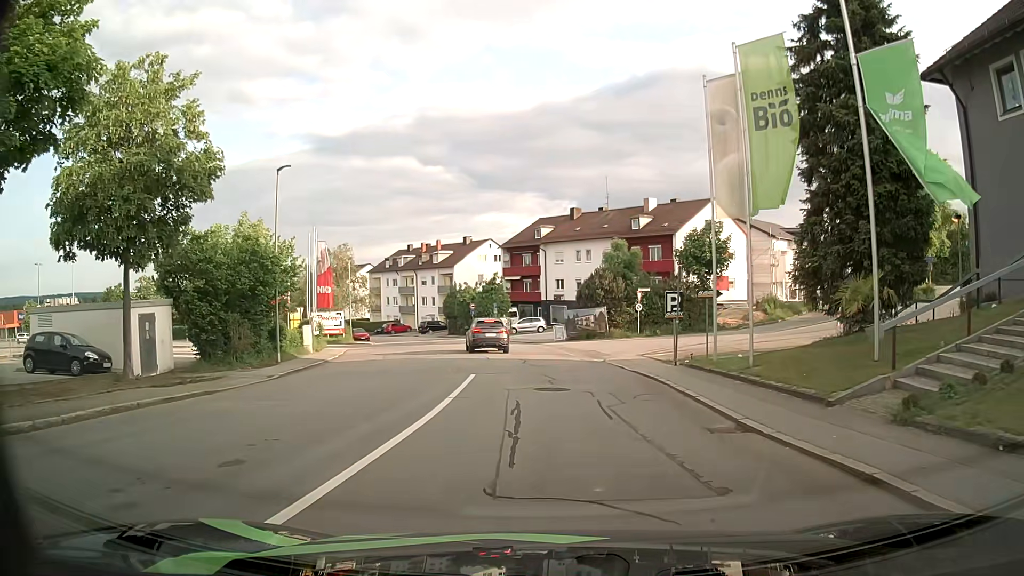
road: residential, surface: asphalt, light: Day
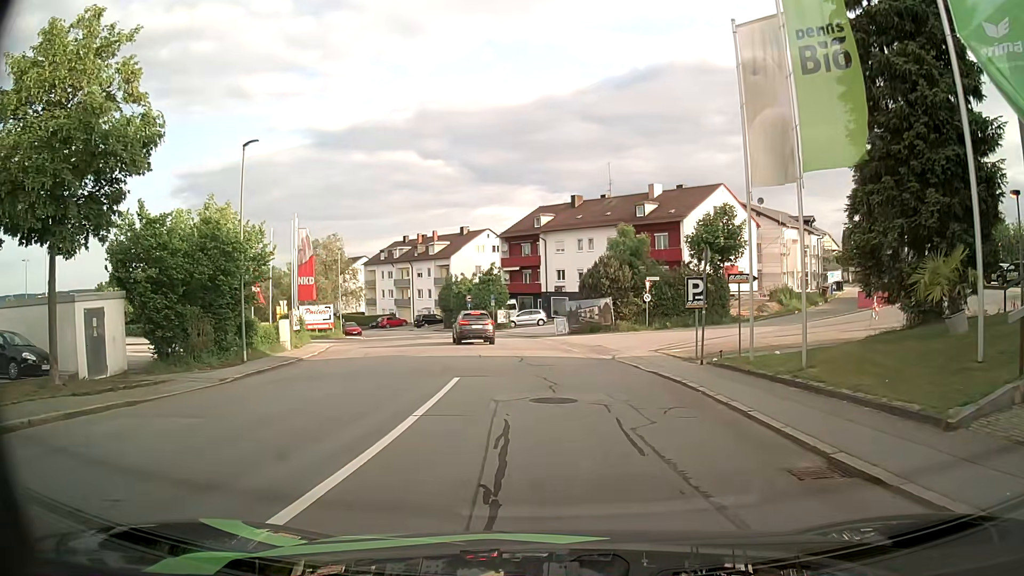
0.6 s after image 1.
(0.0, +3.4) m; +1°
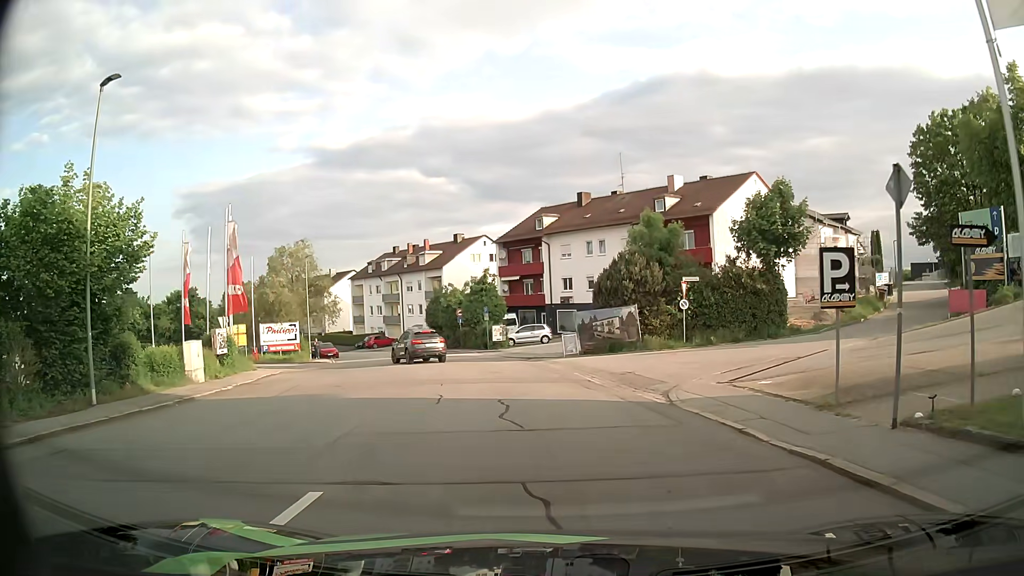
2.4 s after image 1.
(0.0, +9.6) m; -1°
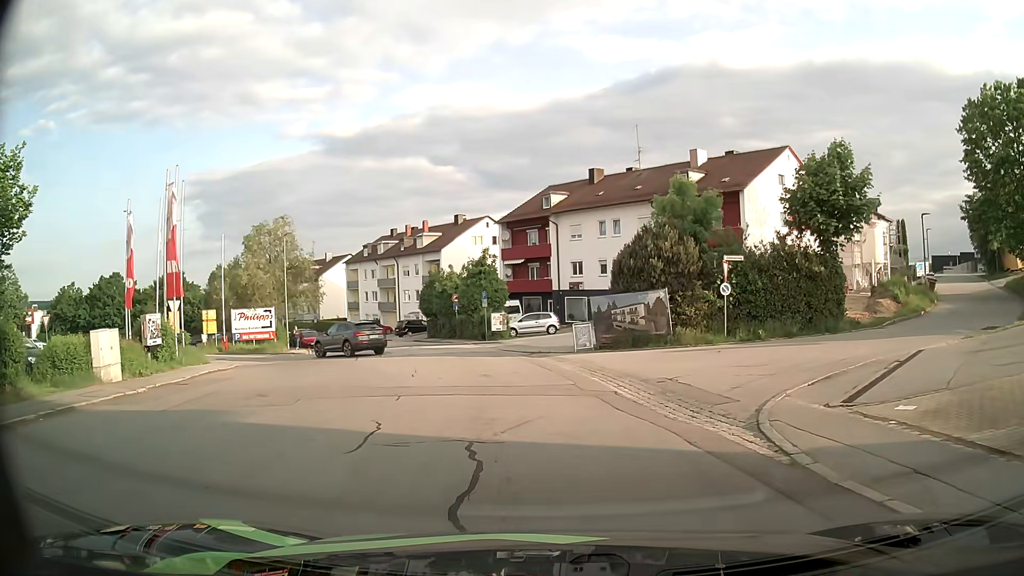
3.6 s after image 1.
(0.0, +5.8) m; 0°
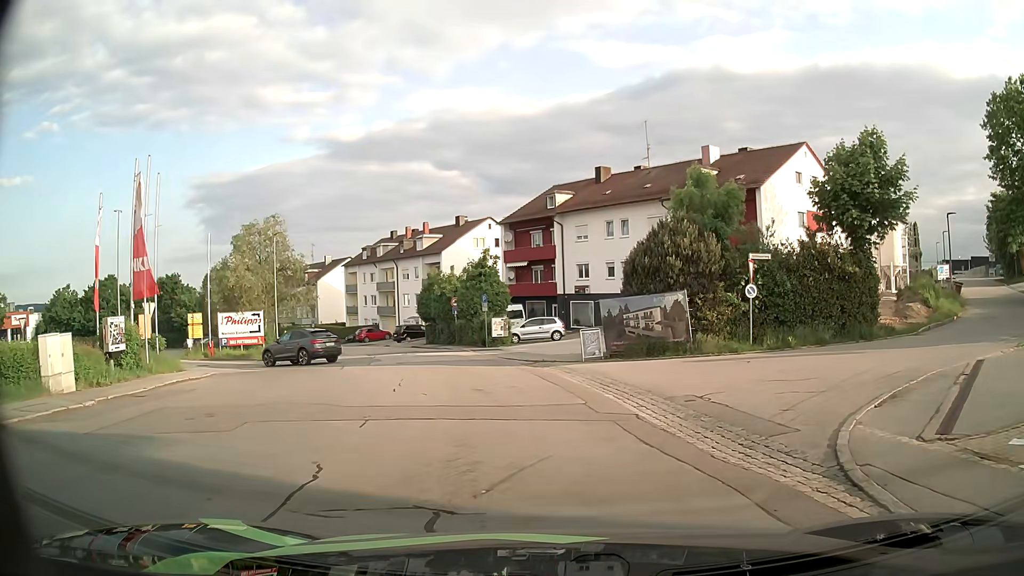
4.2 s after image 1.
(0.0, +2.6) m; 0°
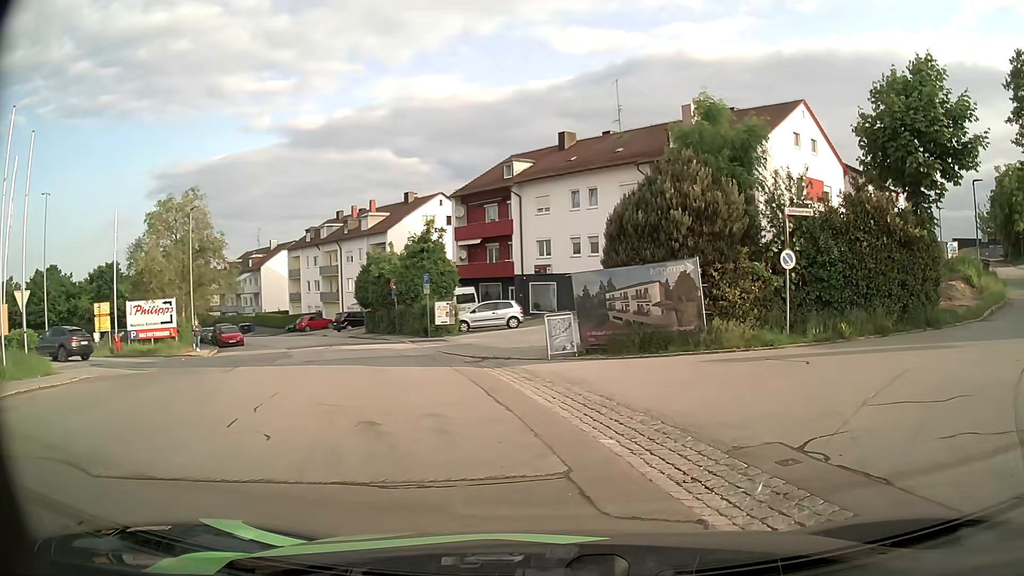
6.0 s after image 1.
(-0.1, +6.4) m; +4°
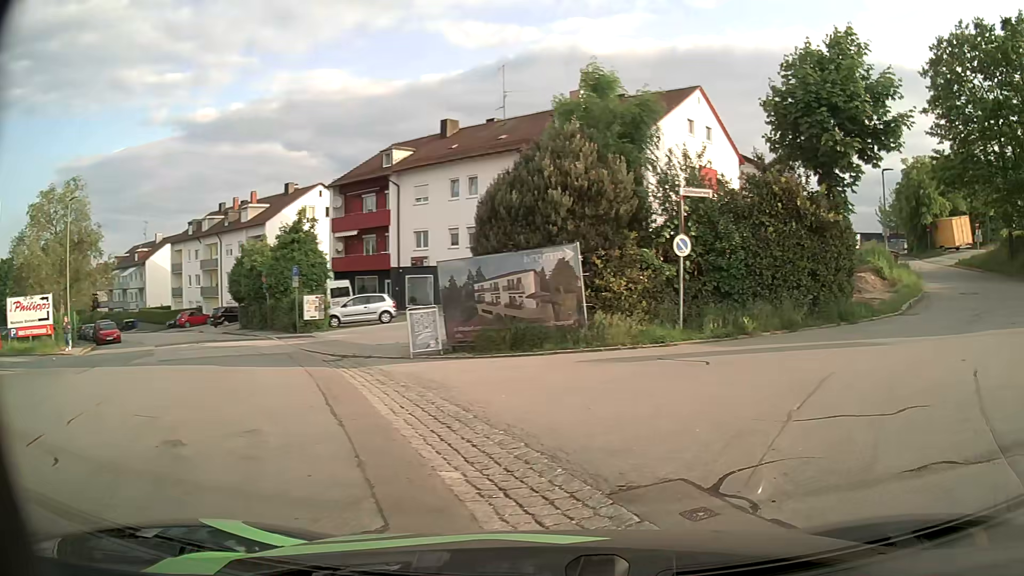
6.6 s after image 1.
(+0.1, +1.7) m; +9°
